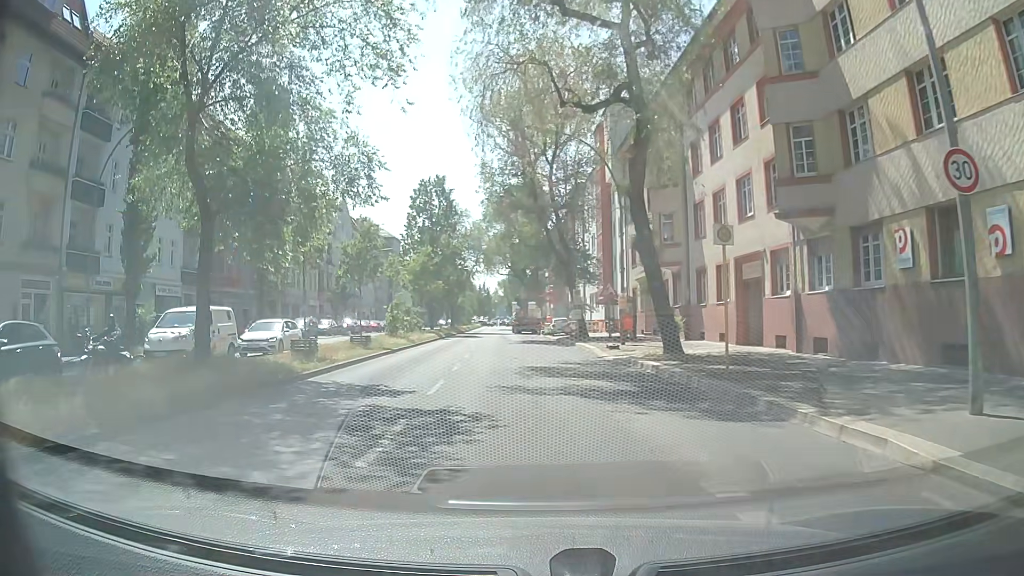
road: secondary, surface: asphalt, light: Day
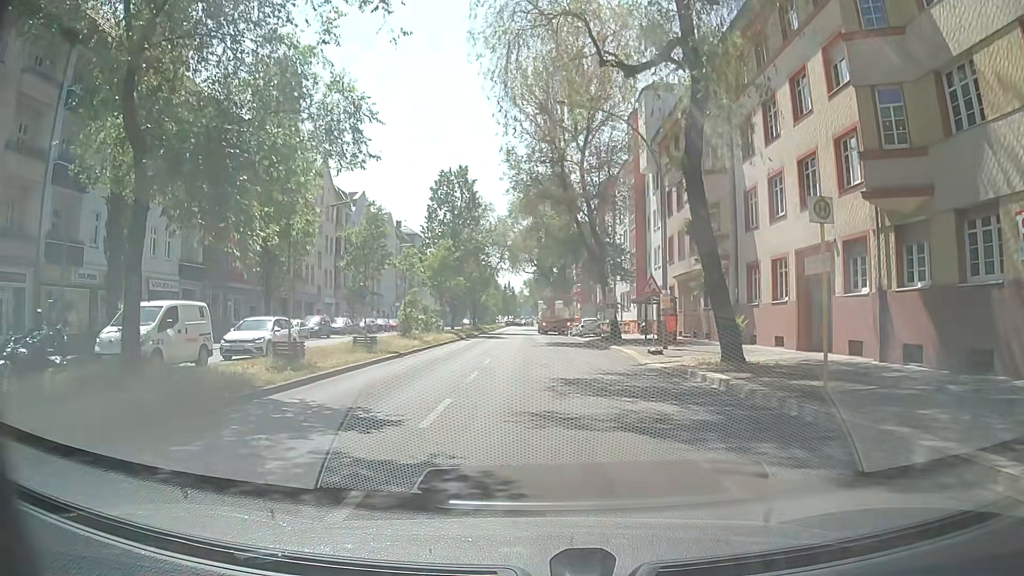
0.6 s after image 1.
(-0.2, +4.0) m; -3°
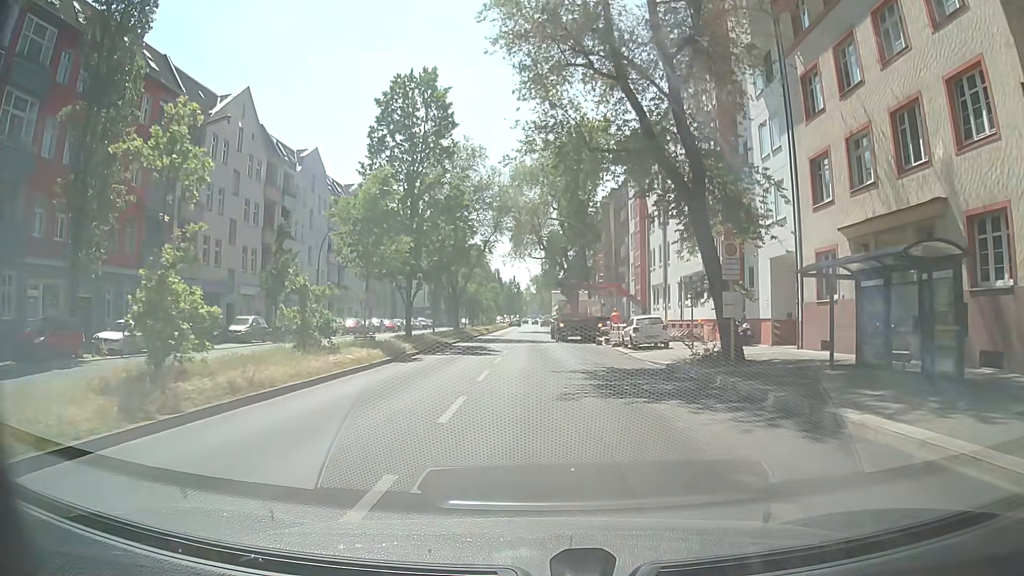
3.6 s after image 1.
(-0.1, +23.8) m; -1°
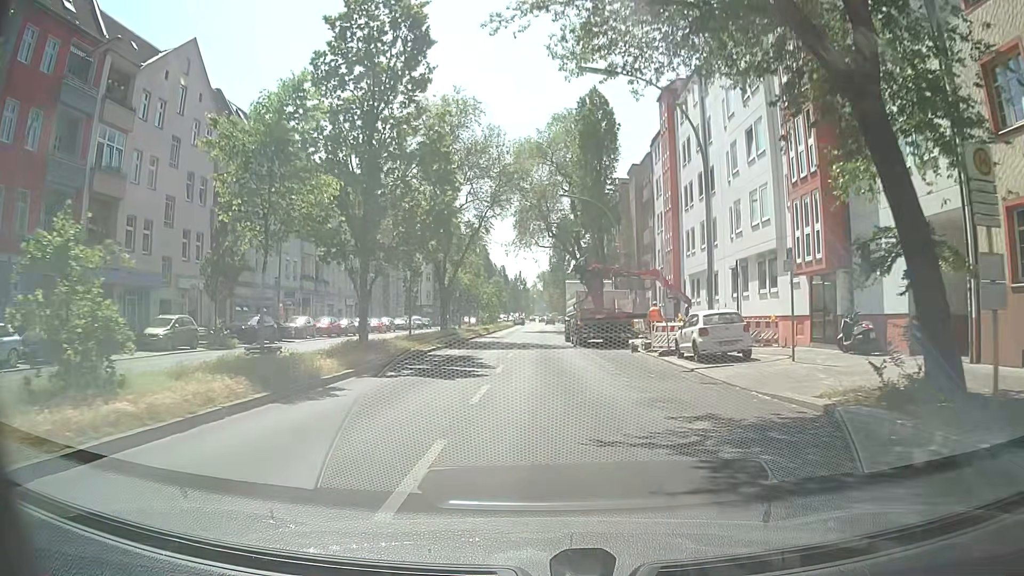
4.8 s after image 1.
(+0.1, +10.5) m; 0°
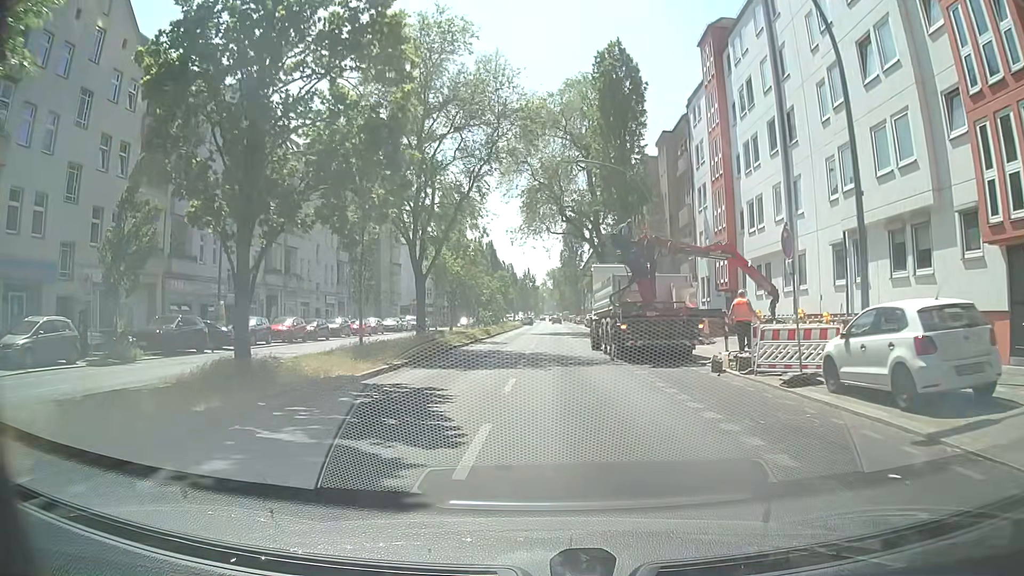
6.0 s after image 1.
(-0.1, +10.9) m; -1°
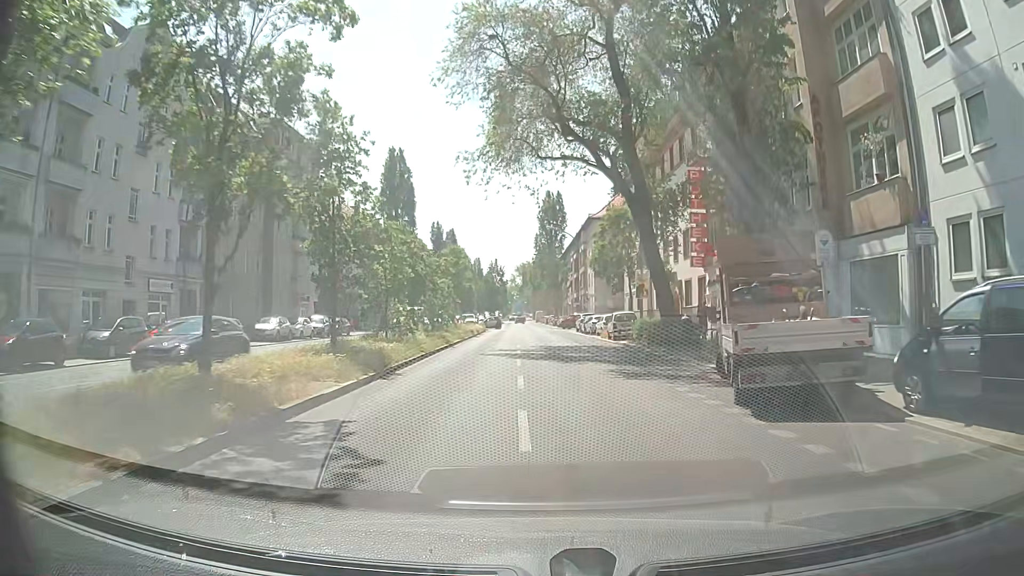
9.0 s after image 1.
(-0.1, +29.0) m; +1°
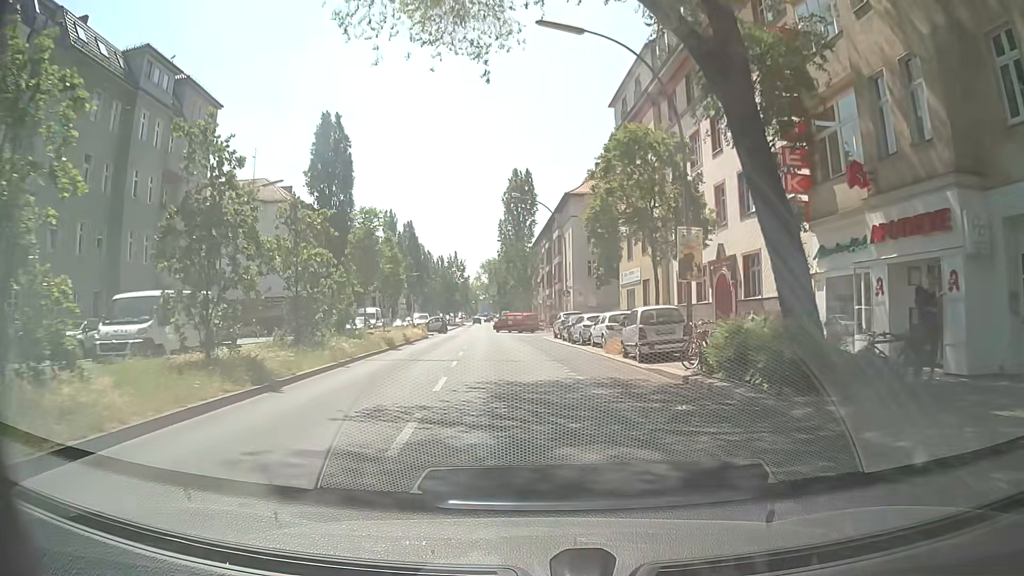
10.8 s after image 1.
(+0.9, +18.4) m; +3°
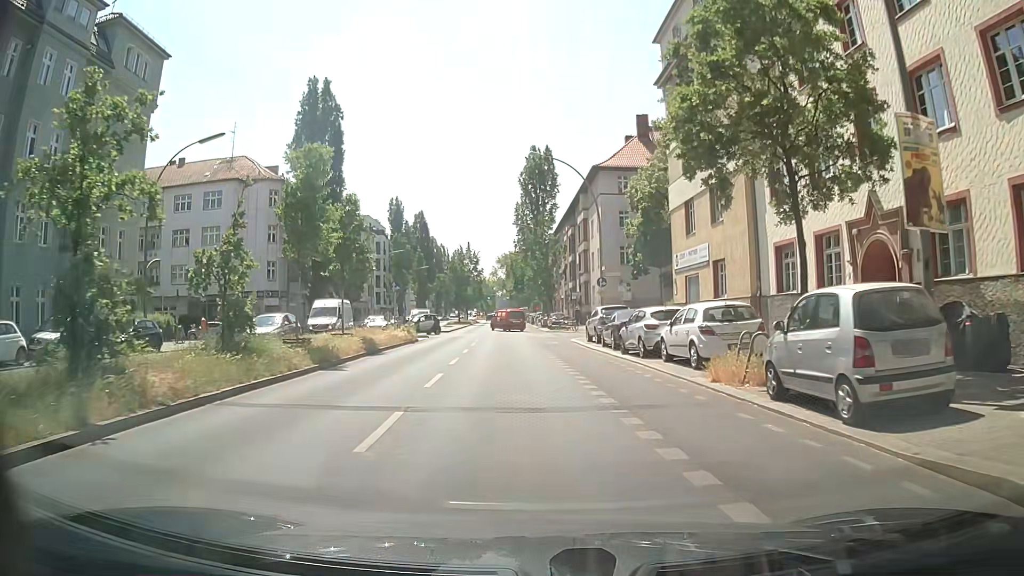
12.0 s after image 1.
(0.0, +11.9) m; 0°
(0, +10) (0, +20) (-1, +30) (-1, +40) (-2, +50) (-2, +60) (-3, +70) (-3, +80) (-4, +90) (-4, +100) m
